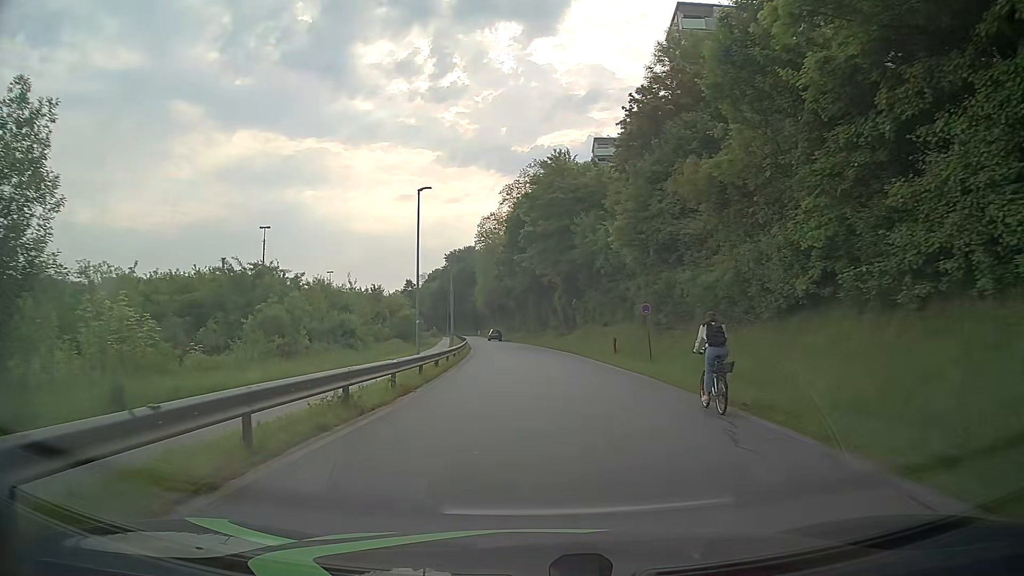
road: residential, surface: asphalt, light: Day
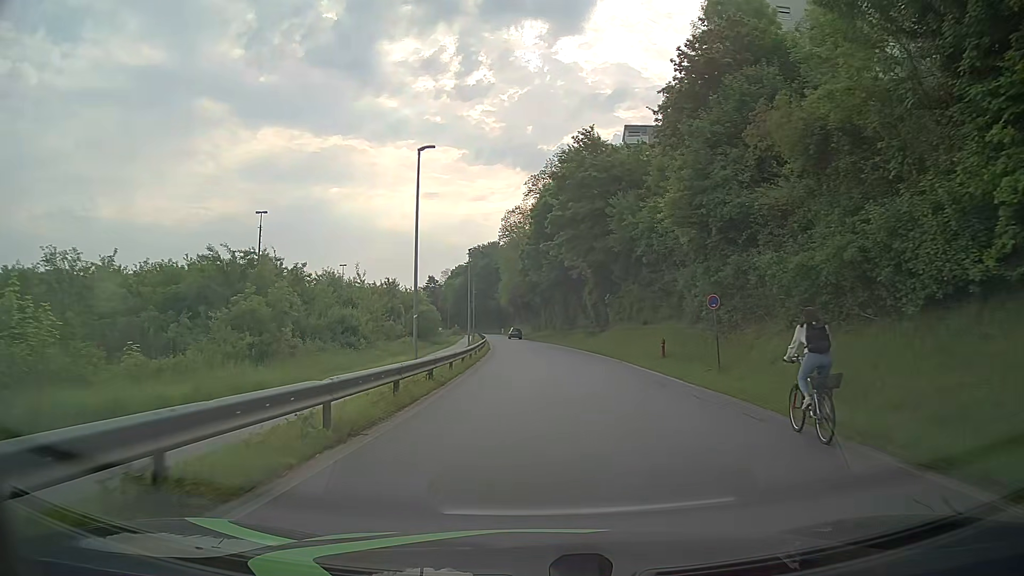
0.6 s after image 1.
(-0.1, +6.8) m; -2°
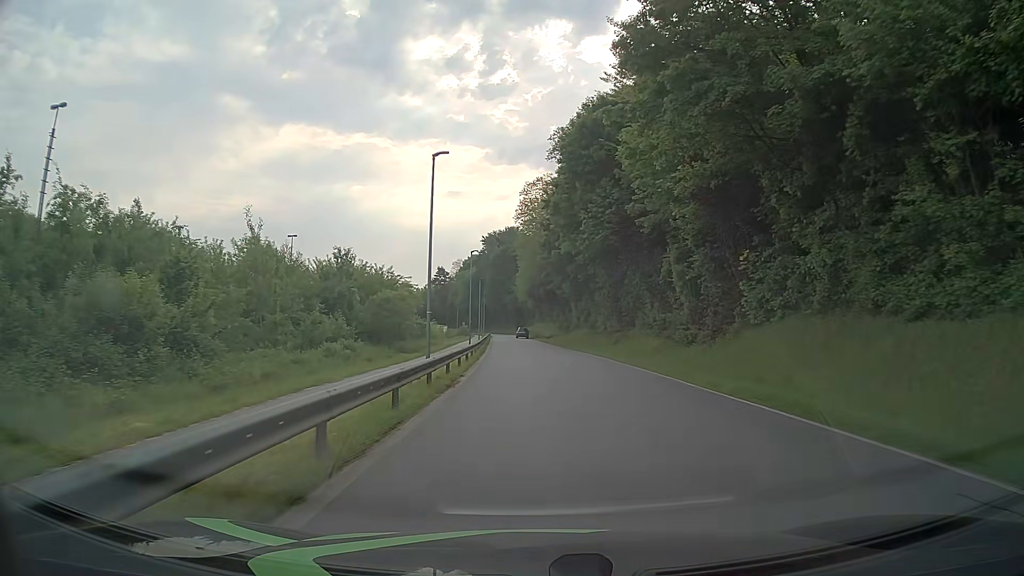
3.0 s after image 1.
(-0.8, +30.2) m; -2°
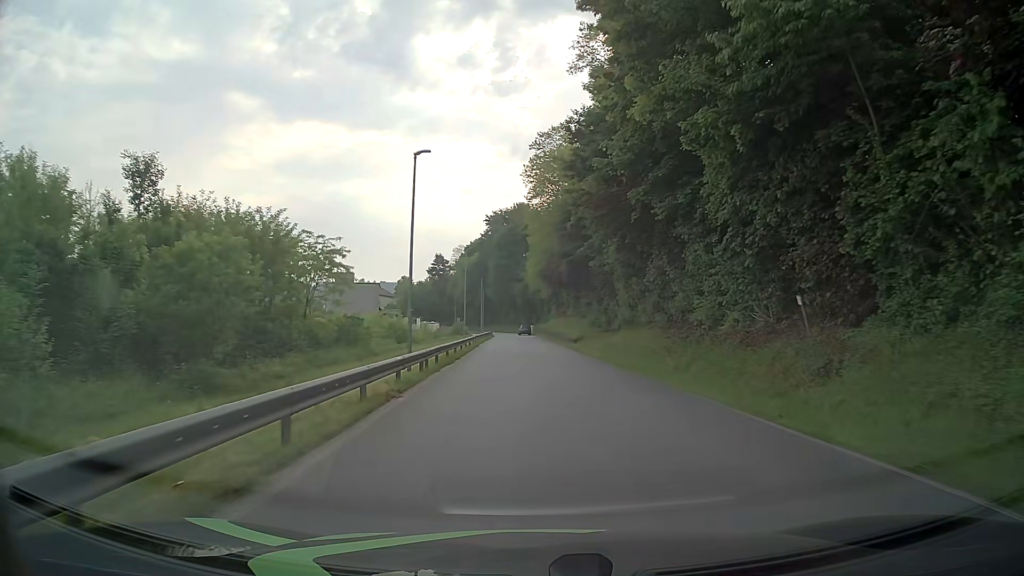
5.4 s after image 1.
(-0.3, +31.7) m; -1°
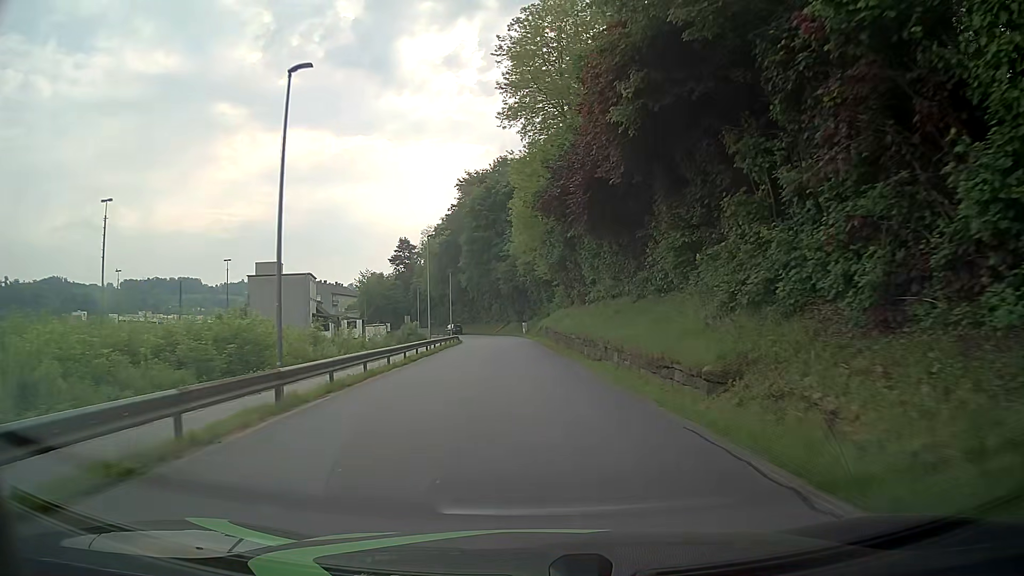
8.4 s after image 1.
(-0.1, +39.6) m; 0°
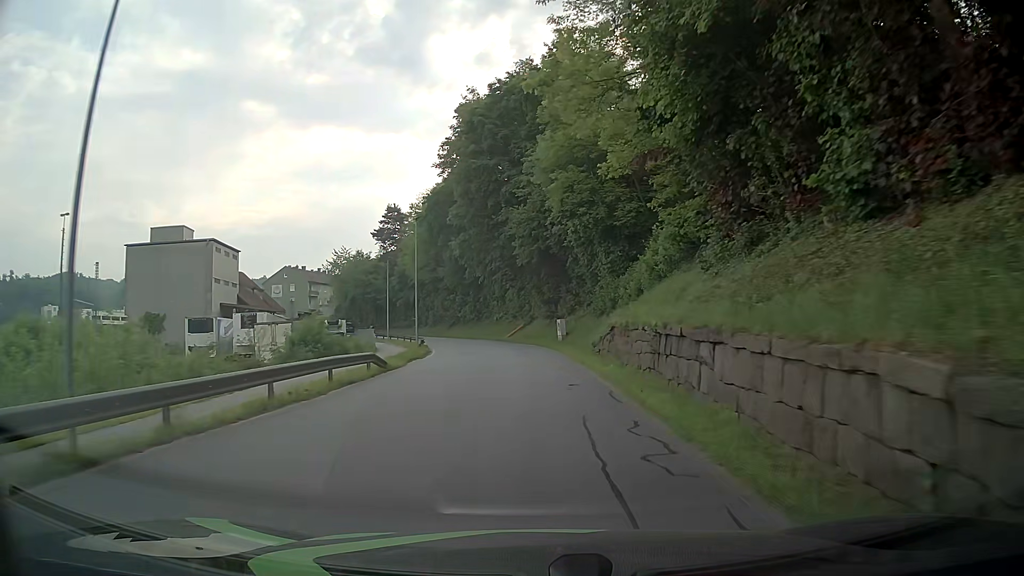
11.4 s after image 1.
(-0.8, +39.7) m; -2°
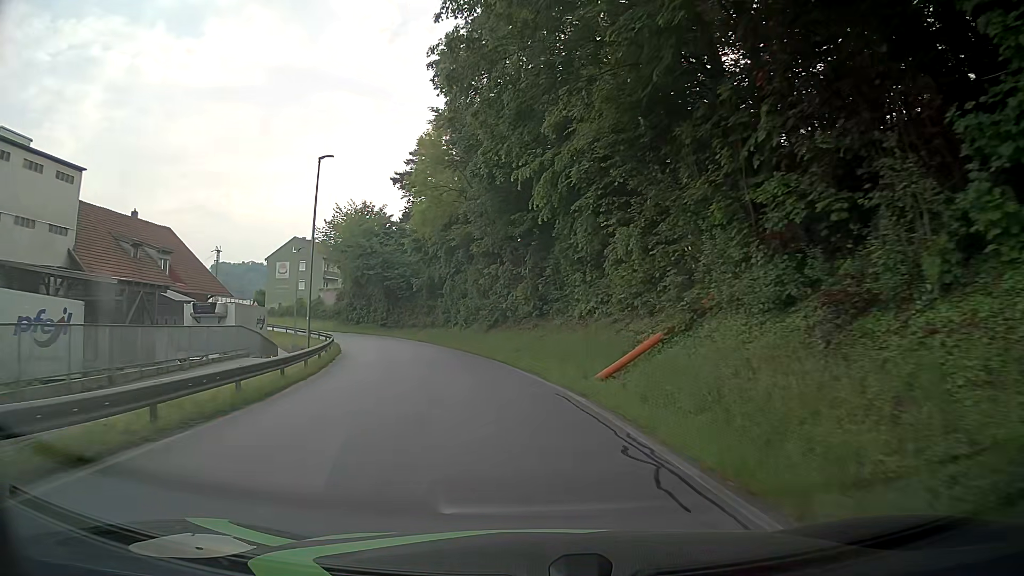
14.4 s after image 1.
(-1.7, +39.6) m; -7°
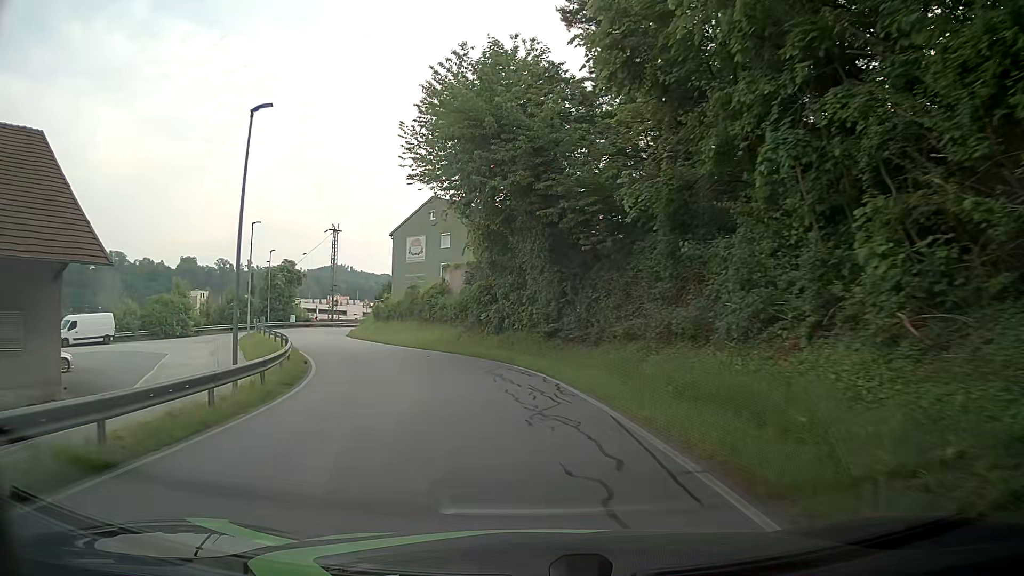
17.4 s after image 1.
(-6.6, +38.1) m; -19°
(0, +10) (-2, +20) (-6, +29) (-10, +38) (-14, +47) (-17, +57) (-18, +67) (-16, +76) (-11, +85) (-6, +93) m
